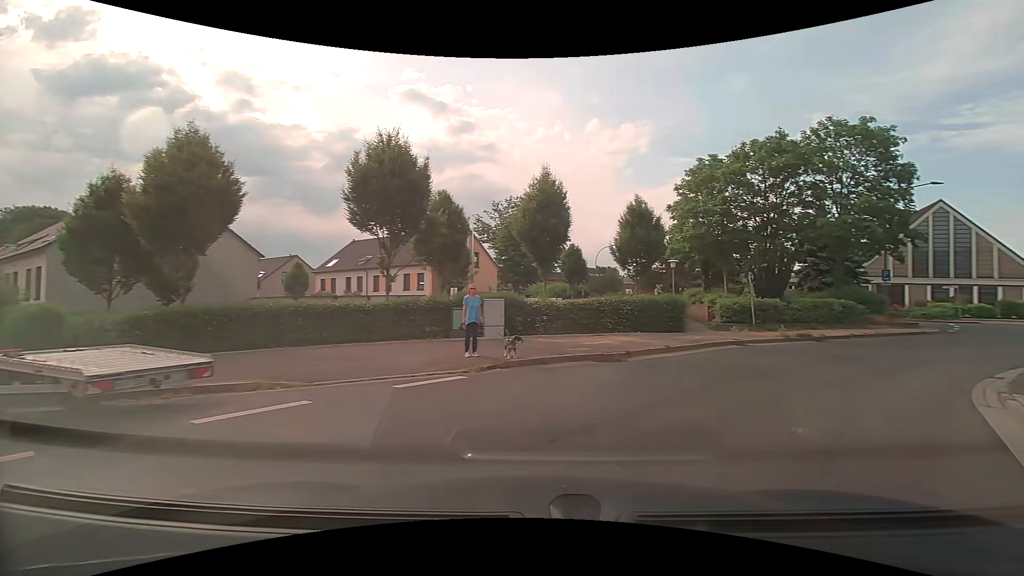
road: residential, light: Day
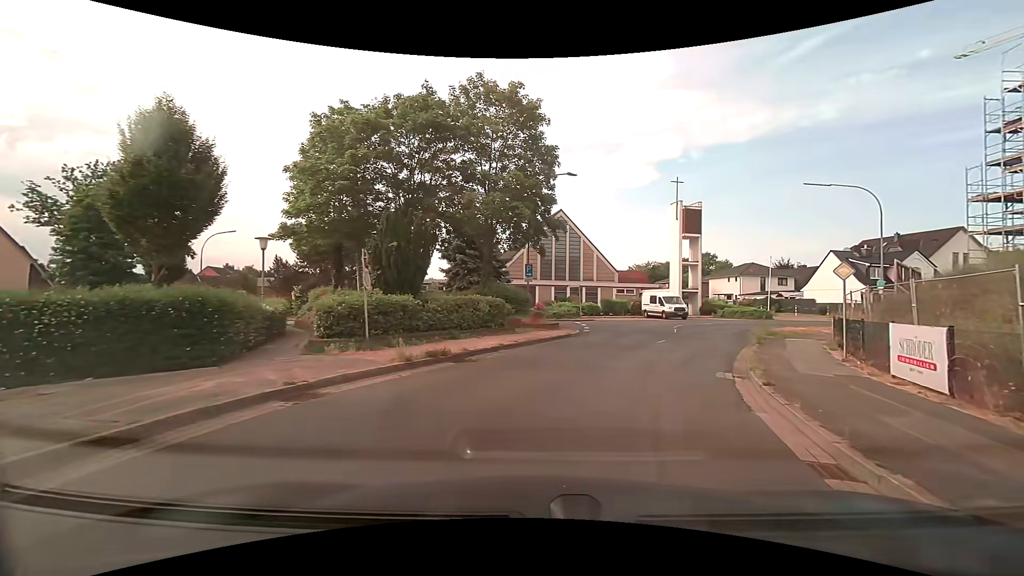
(+4.7, +10.8) m; +35°
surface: asphalt
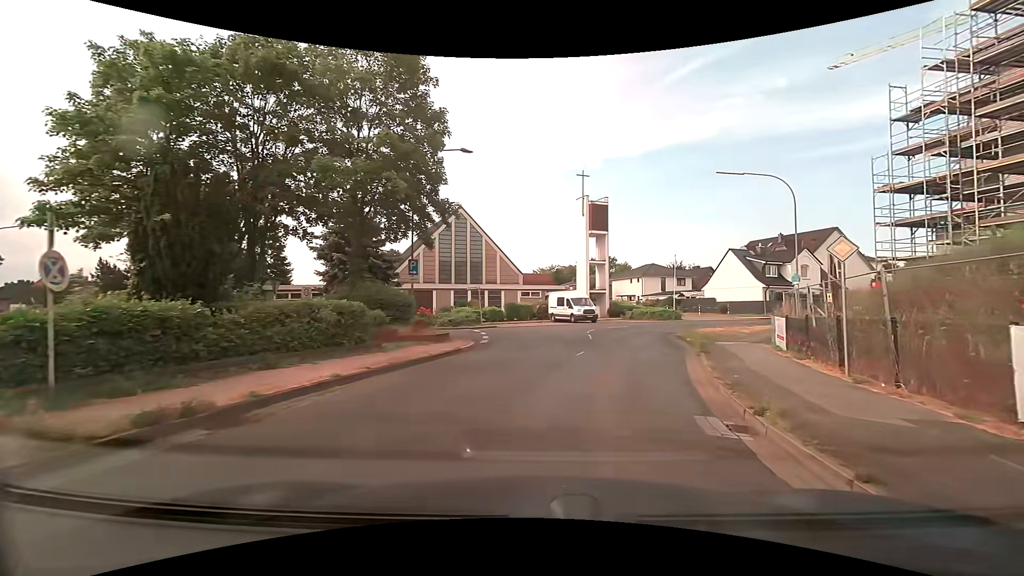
(+0.6, +5.8) m; +11°
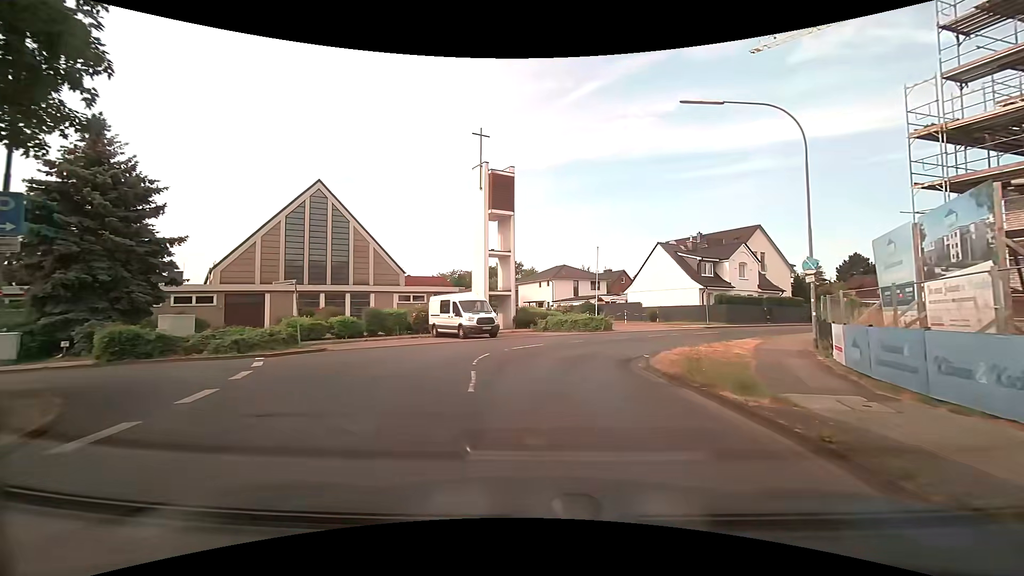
(+1.7, +13.7) m; +10°
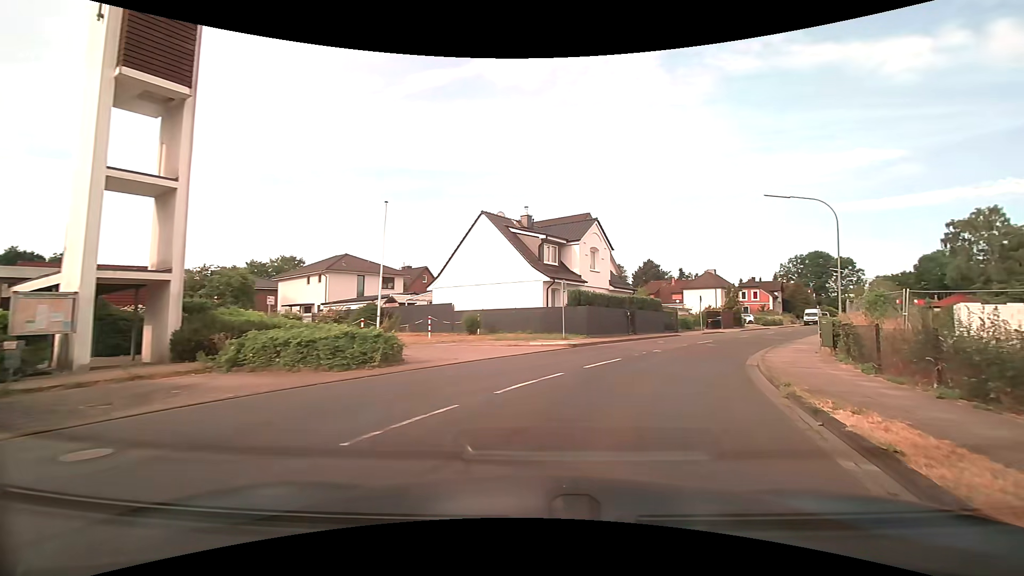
(+2.3, +18.4) m; +23°
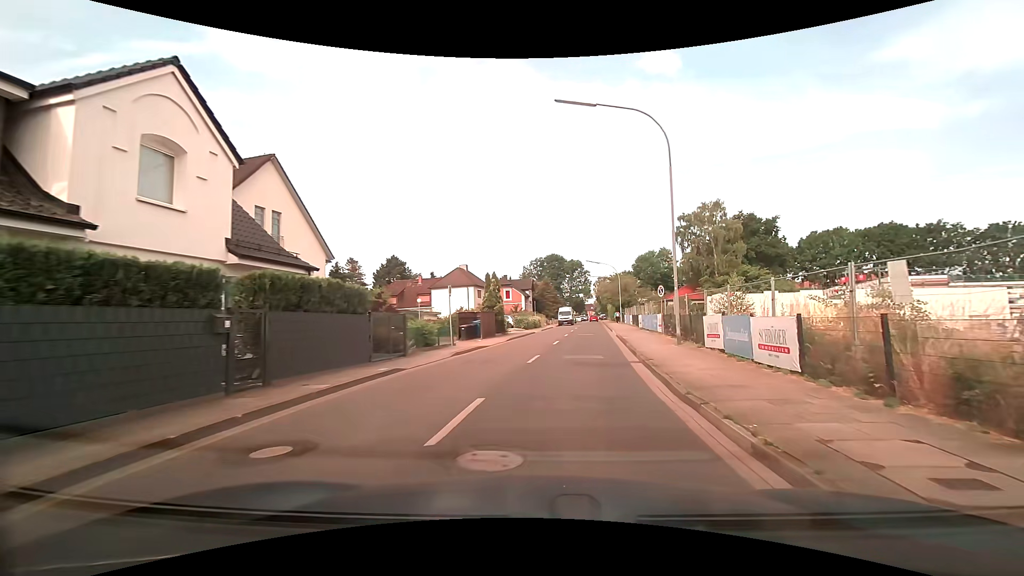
(+5.5, +19.8) m; +27°
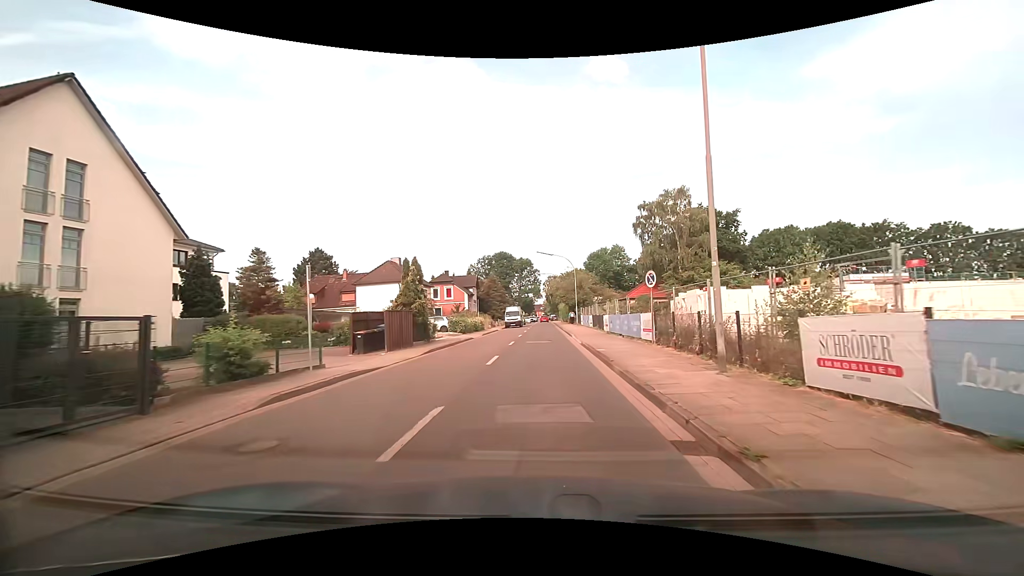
(+0.7, +9.6) m; +6°
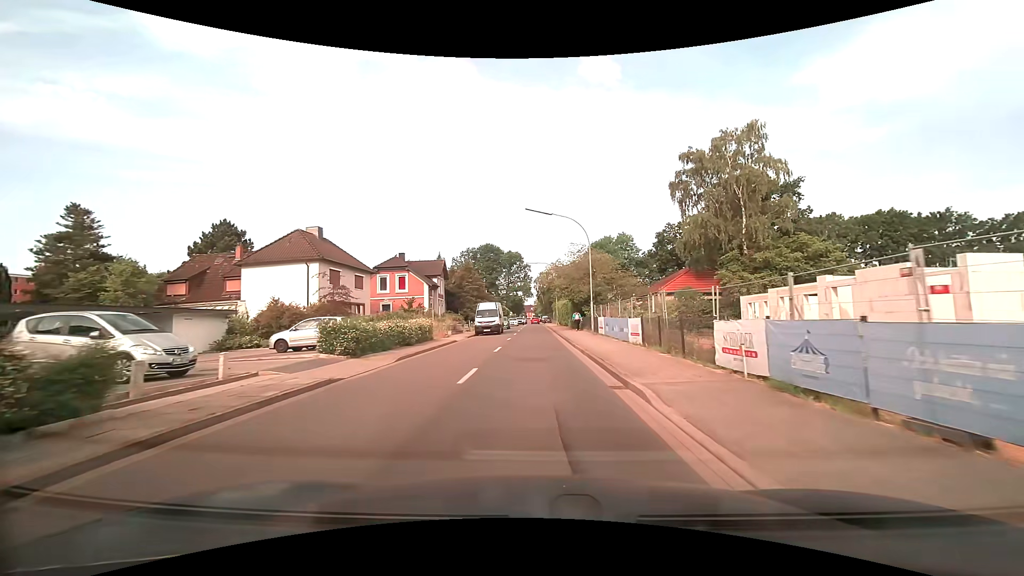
(+0.3, +22.1) m; +1°
(0, +10) (0, +20) (0, +30) (0, +40) (0, +50) (0, +60) (0, +70) (0, +80) (0, +90) (0, +100) m
